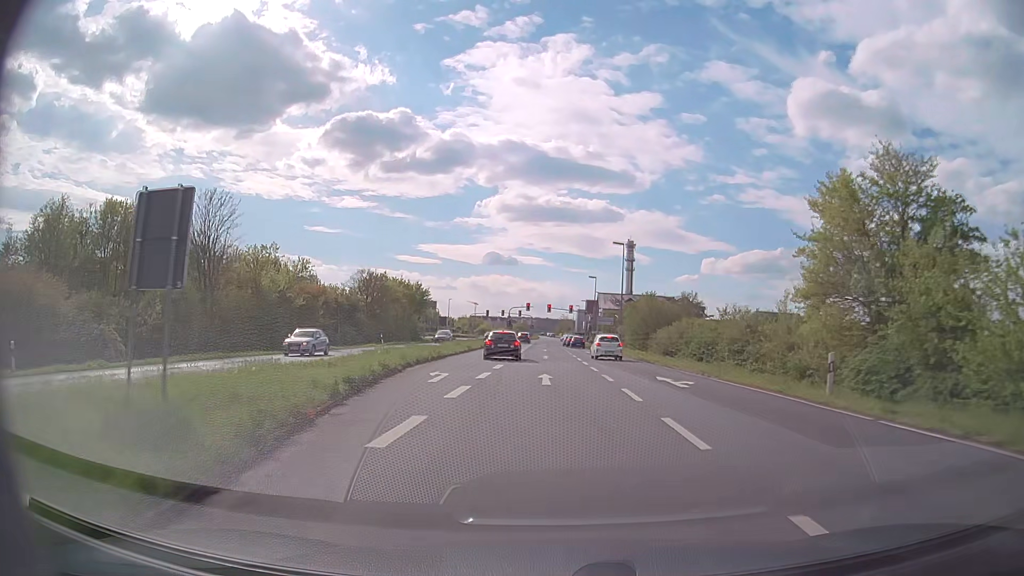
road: primary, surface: asphalt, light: Day
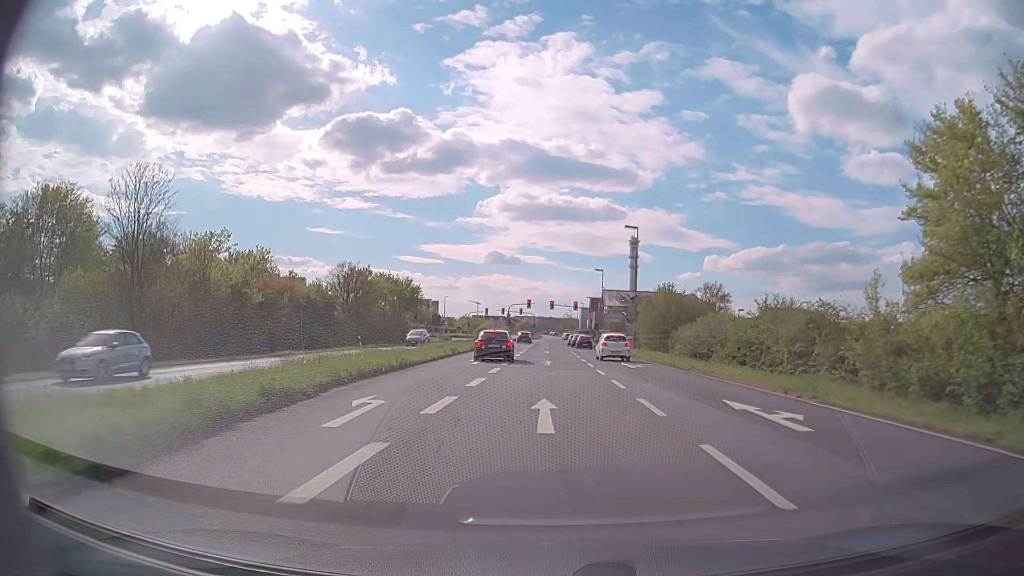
(0.0, +8.7) m; 0°
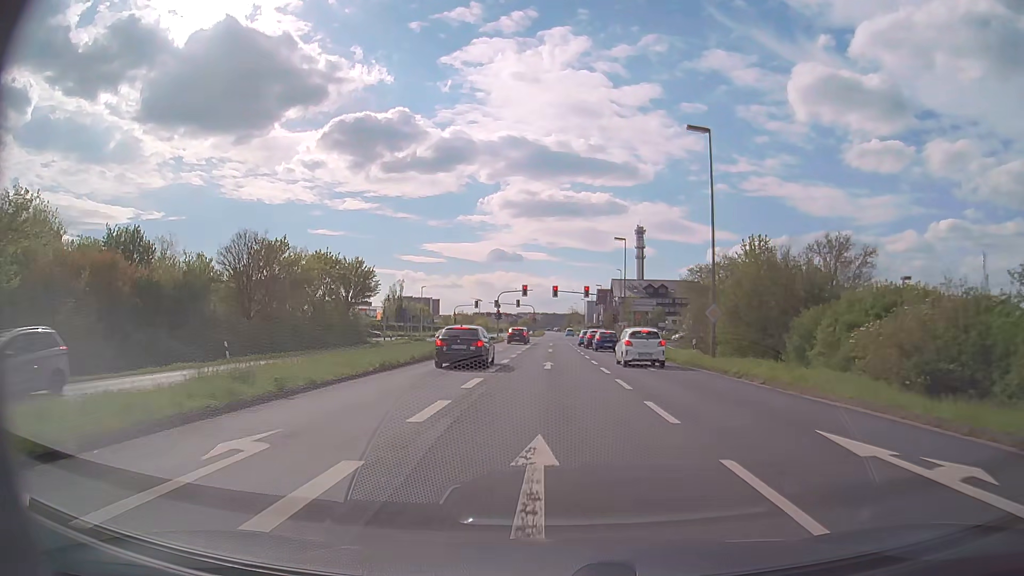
(0.0, +25.1) m; 0°
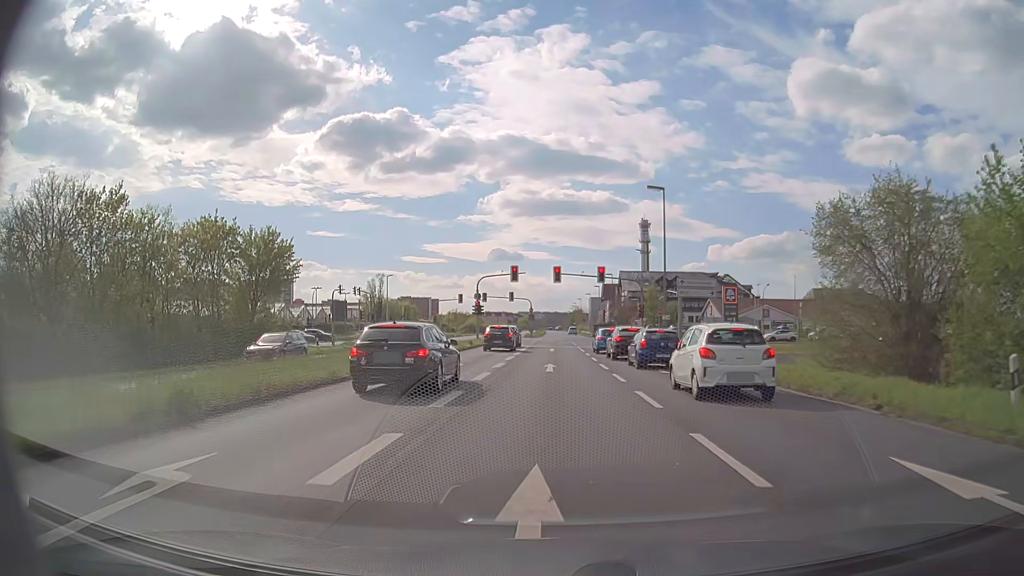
(0.0, +21.8) m; 0°
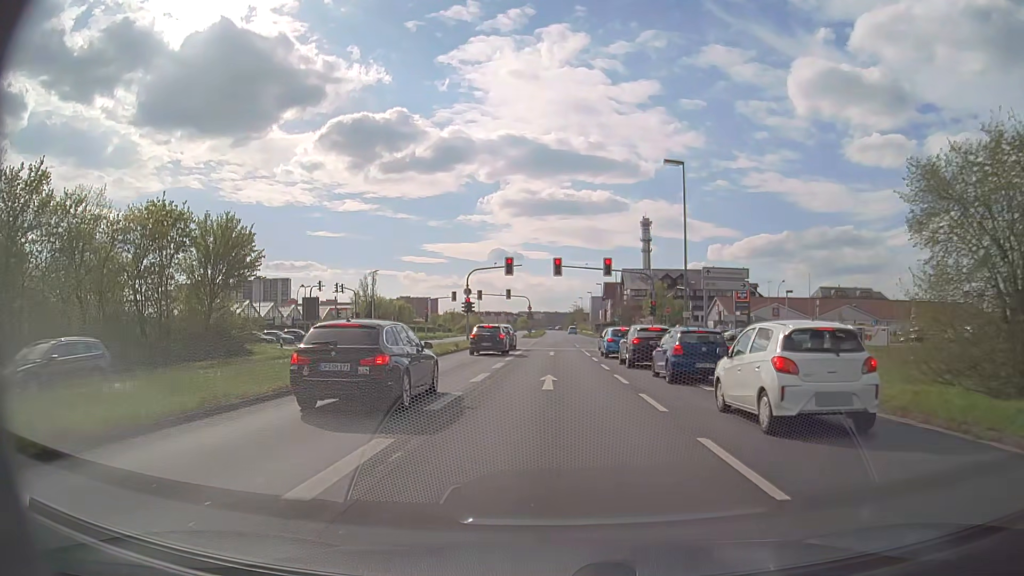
(0.0, +6.4) m; 0°
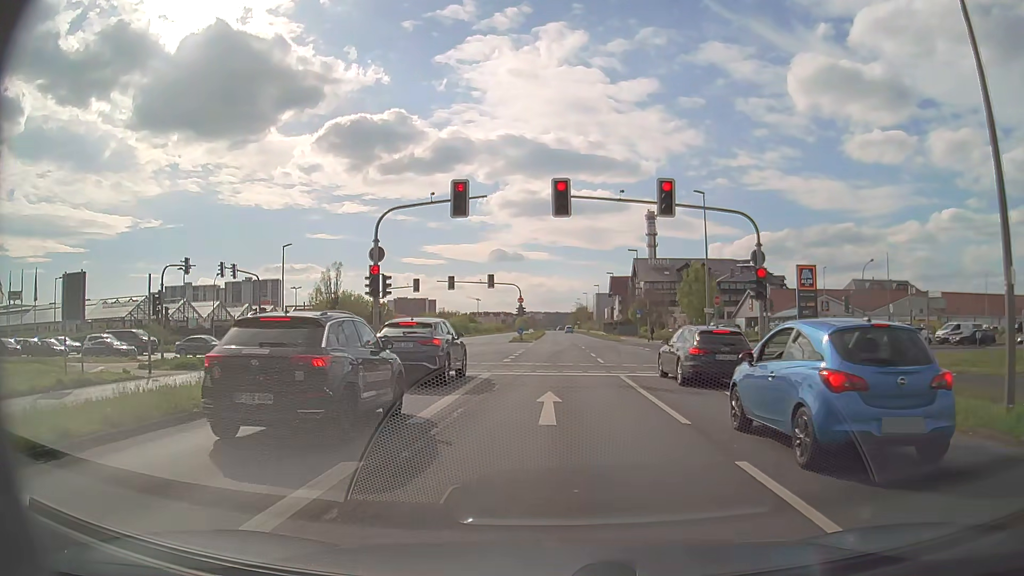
(0.0, +25.0) m; 0°
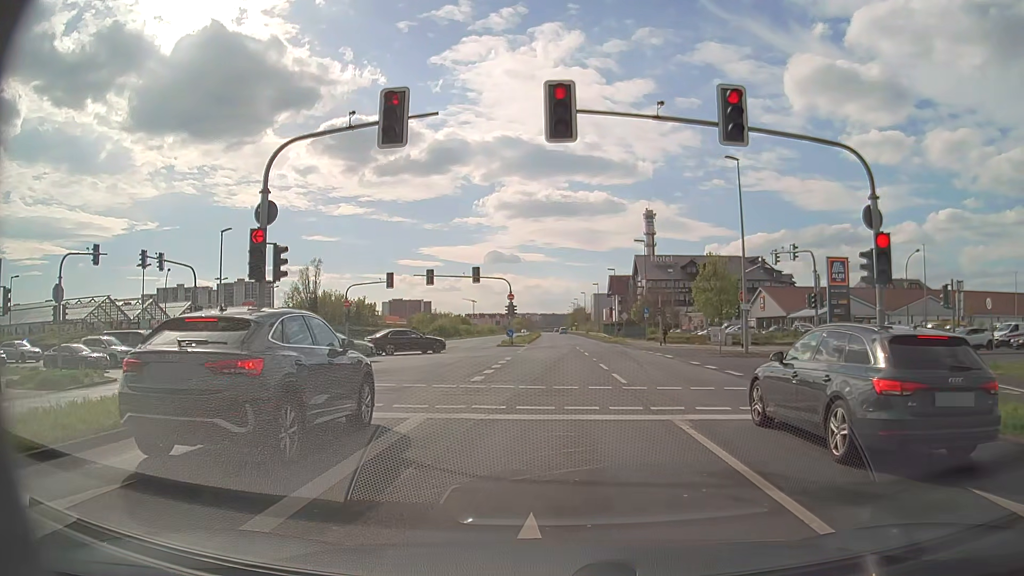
(0.0, +9.1) m; +1°
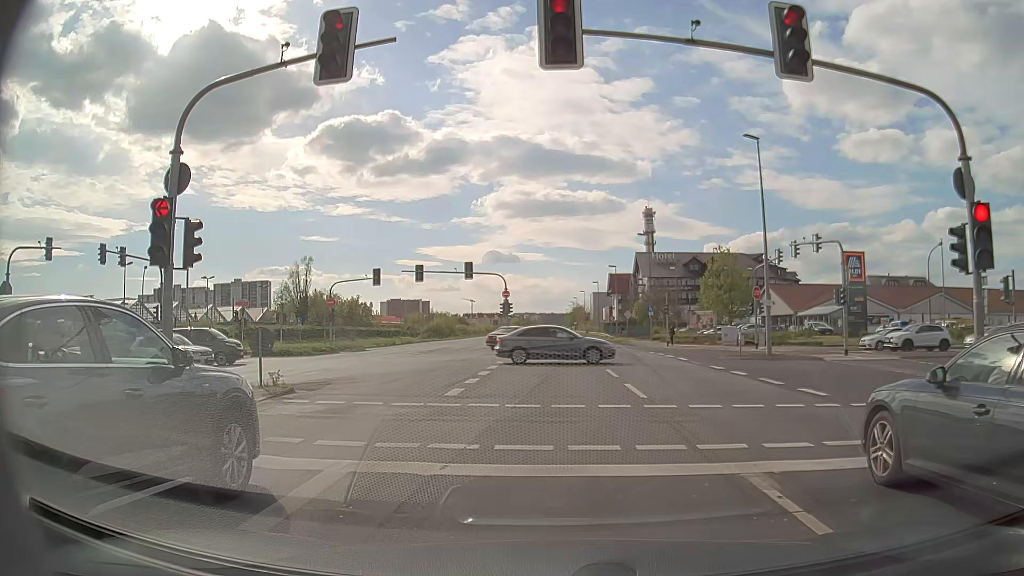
(0.0, +3.7) m; -1°
(0, +10) (0, +20) (0, +30) (0, +40) (0, +50) (0, +60) (+1, +70) (+1, +80) (+1, +90) (+1, +100) m
